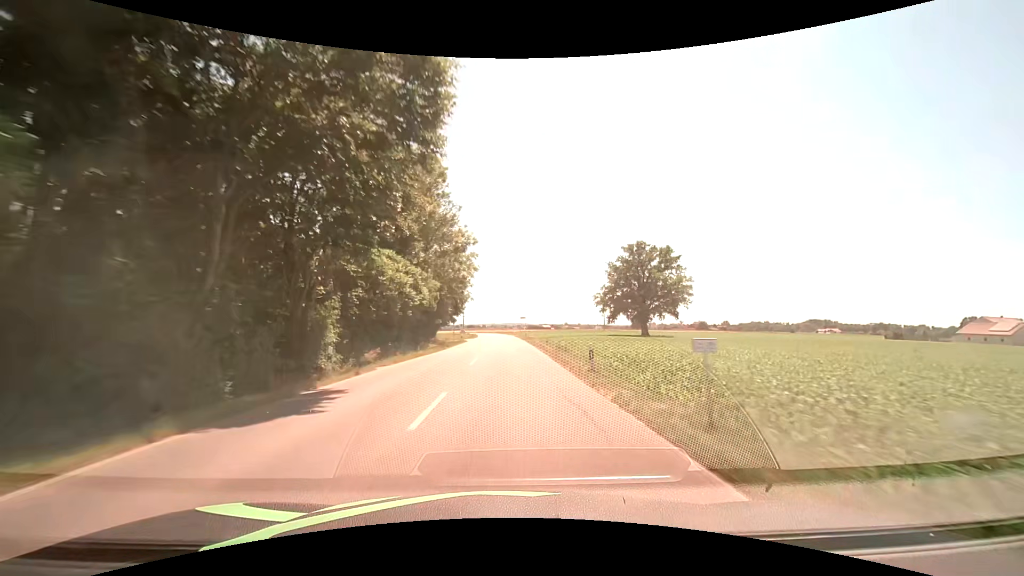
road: secondary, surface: asphalt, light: Day
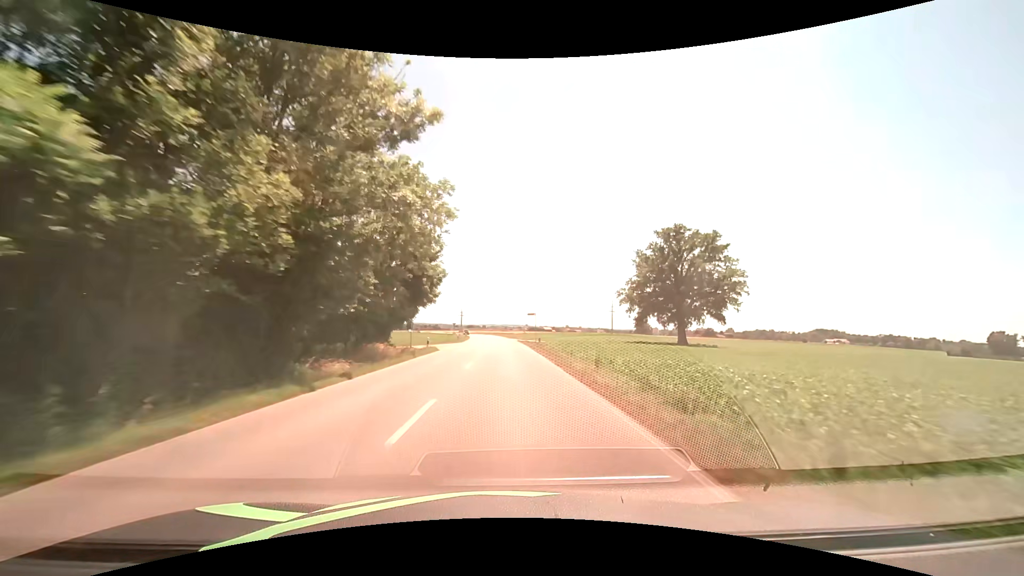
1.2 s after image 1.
(0.0, +25.0) m; 0°
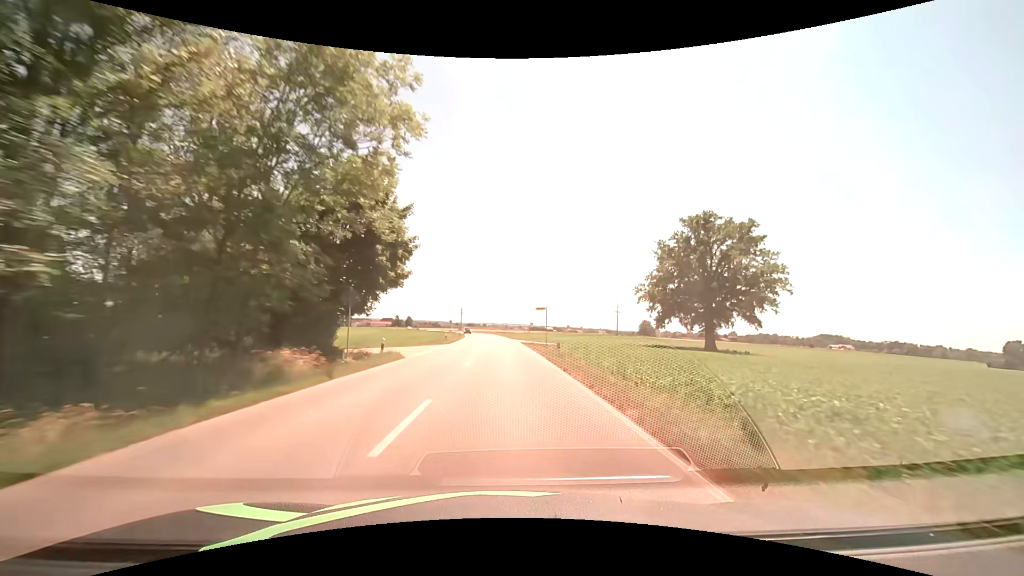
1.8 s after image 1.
(0.0, +12.5) m; 0°
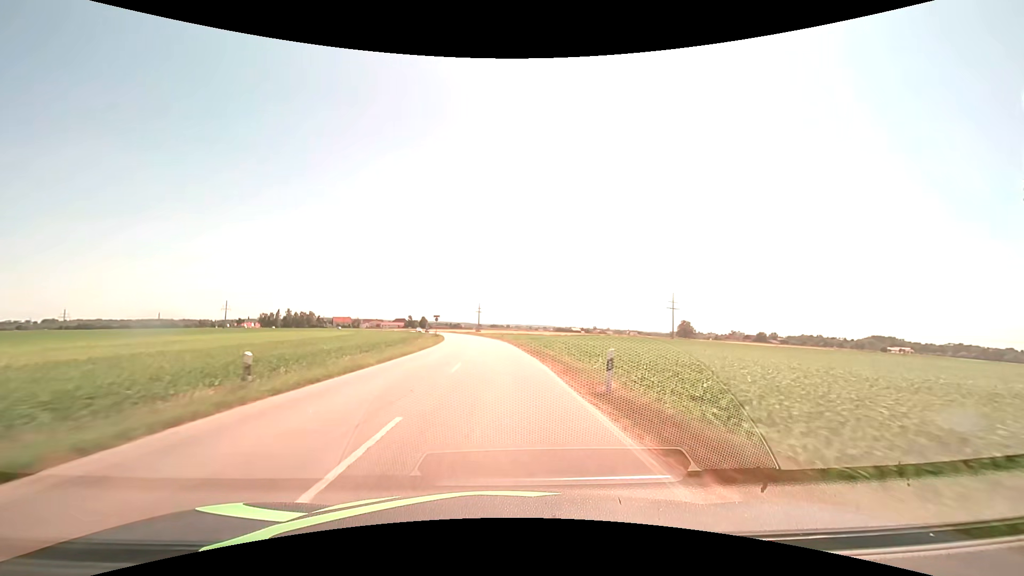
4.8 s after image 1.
(-0.6, +62.4) m; -3°
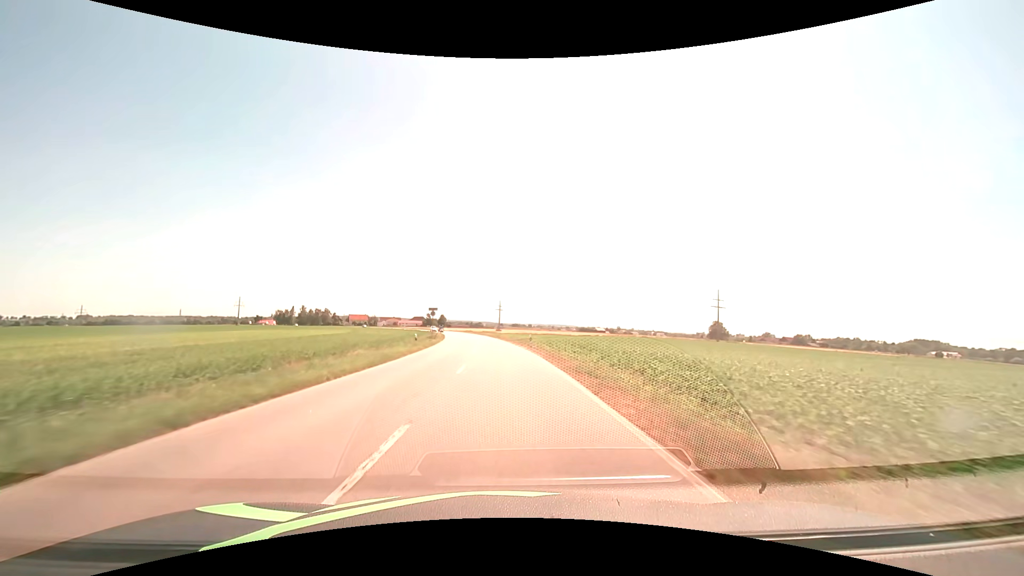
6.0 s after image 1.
(-0.6, +25.0) m; -2°
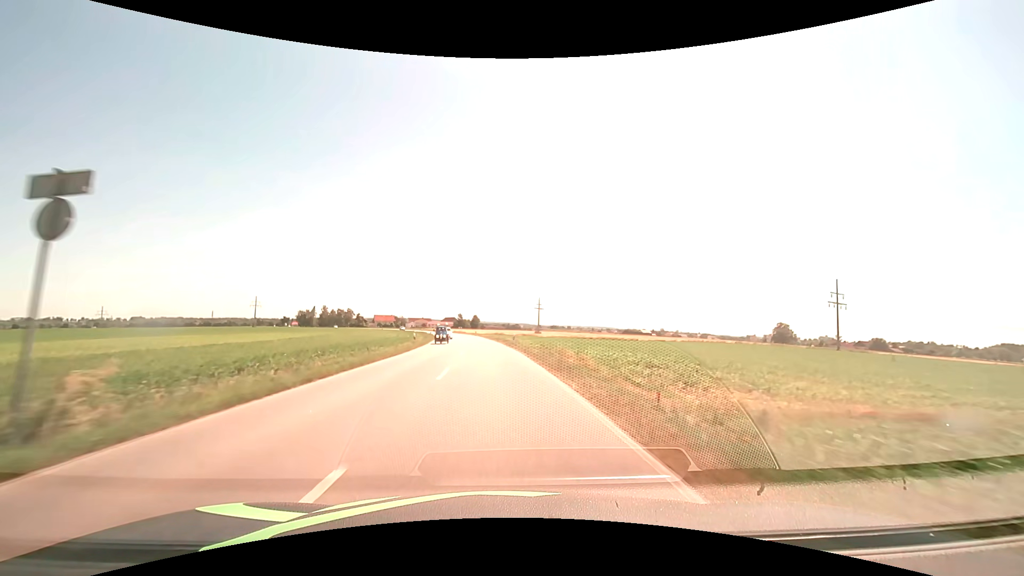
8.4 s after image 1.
(-1.7, +50.0) m; -4°
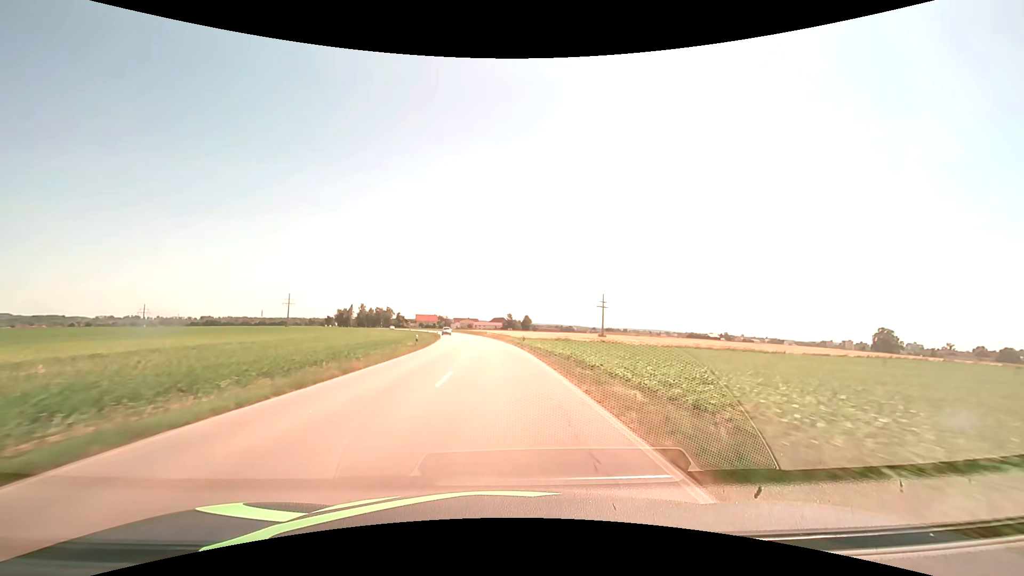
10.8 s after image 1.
(-2.7, +49.9) m; -6°
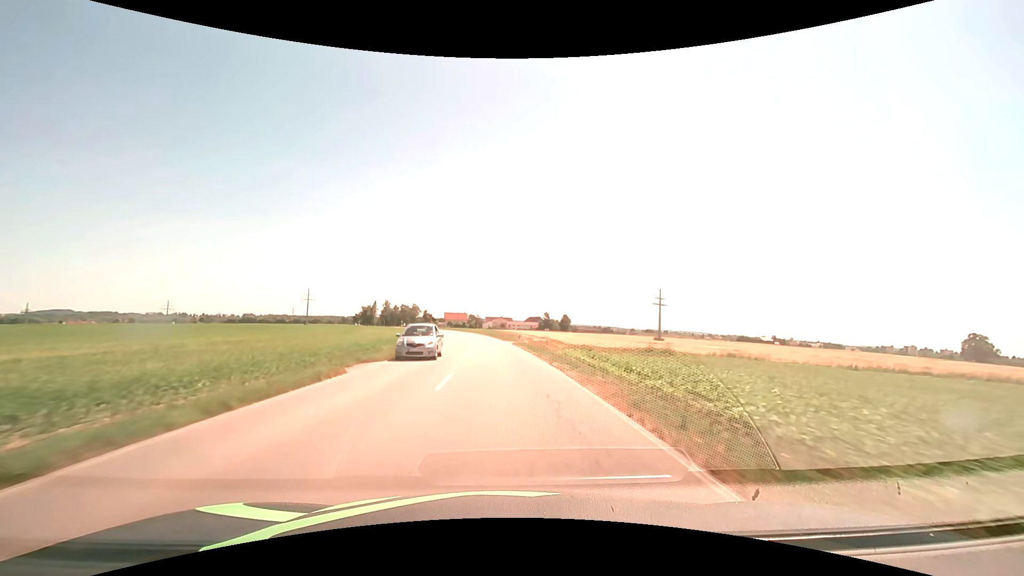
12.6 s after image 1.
(-1.4, +37.4) m; -4°
(0, +10) (0, +20) (-1, +30) (-1, +40) (-2, +50) (-3, +60) (-4, +70) (-5, +80) (-7, +90) (-8, +100) m
